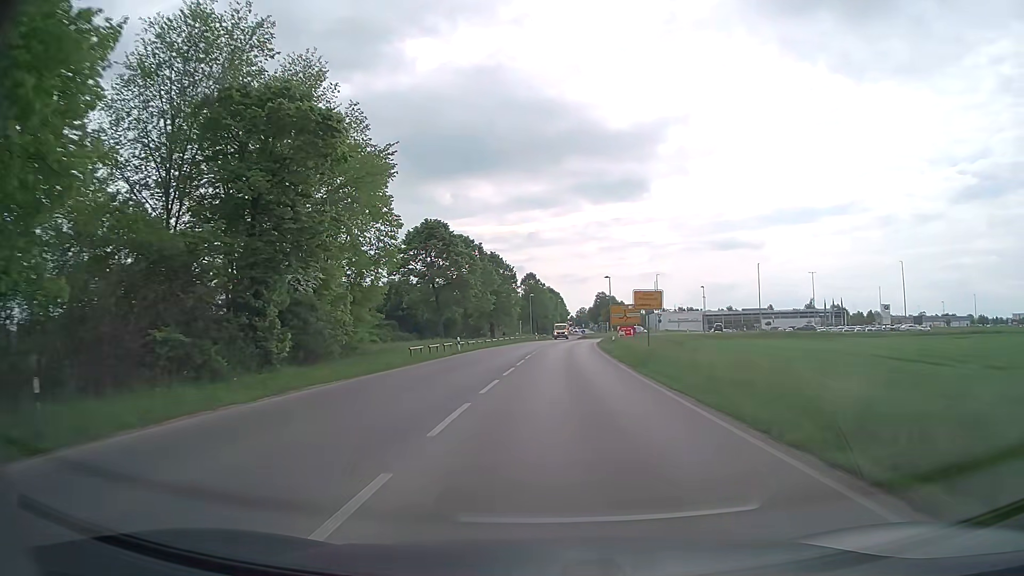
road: secondary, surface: asphalt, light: Day
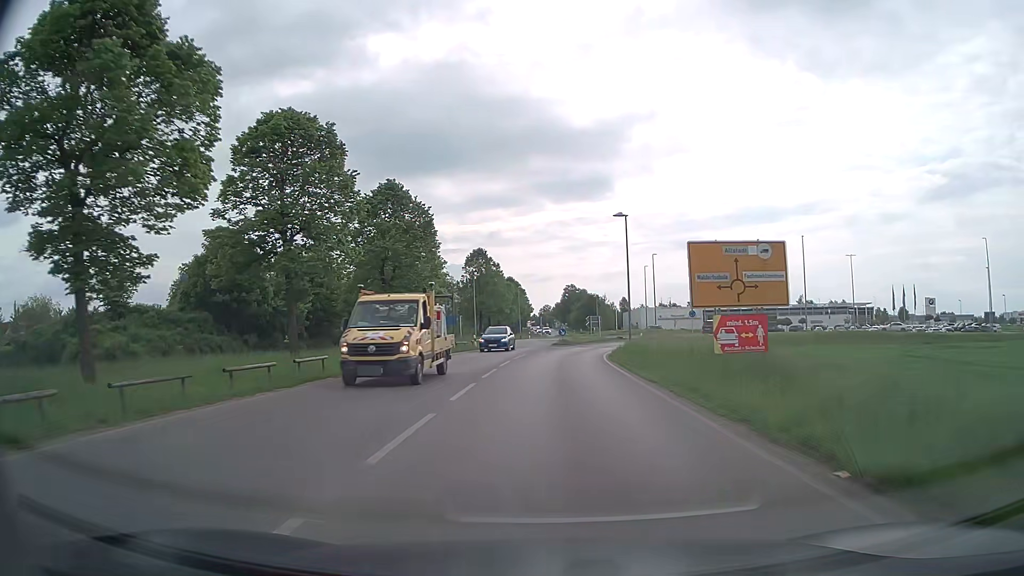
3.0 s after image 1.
(+1.1, +43.3) m; +3°
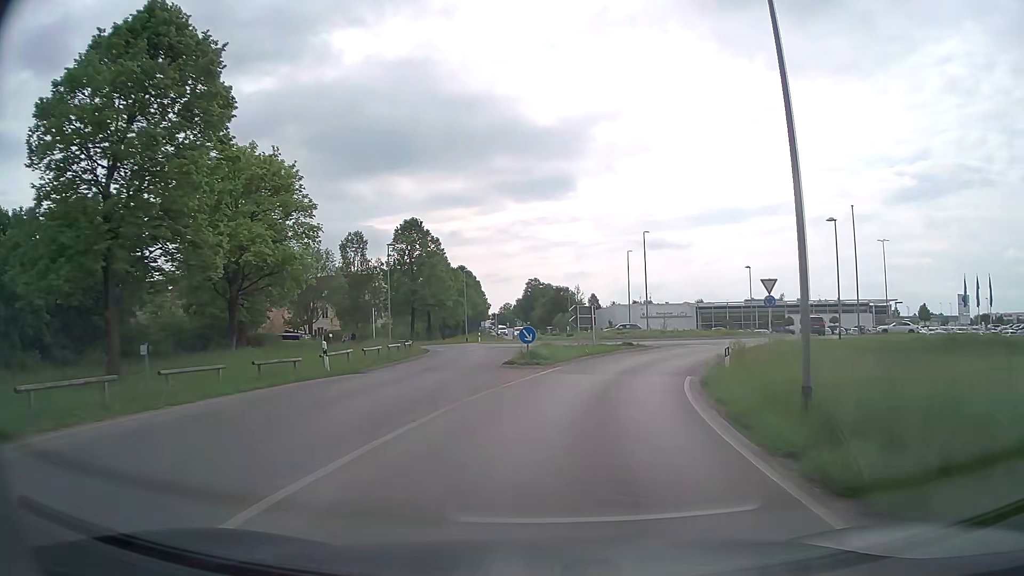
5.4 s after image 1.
(+0.5, +28.1) m; +3°
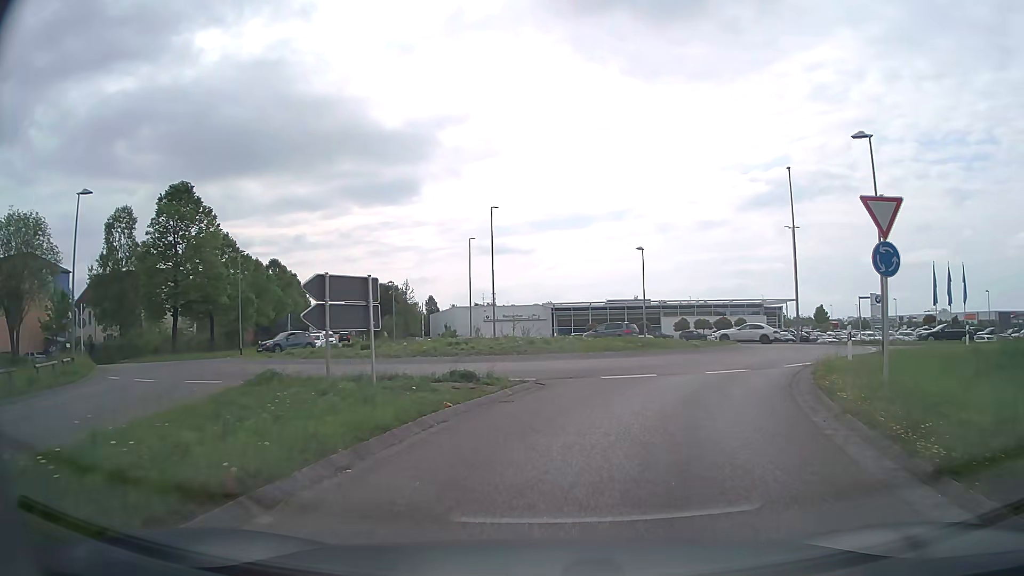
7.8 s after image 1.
(+2.4, +21.8) m; +13°
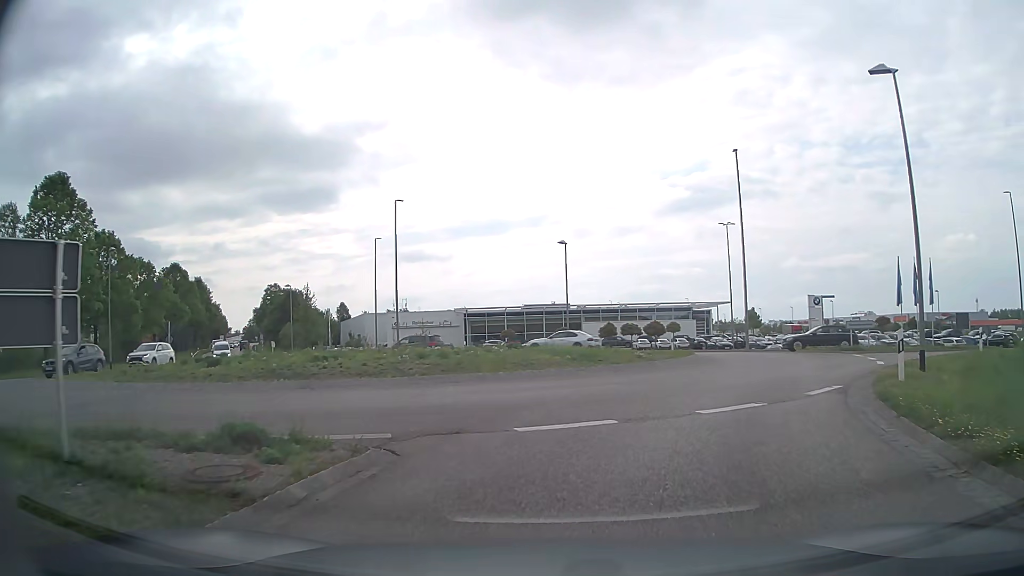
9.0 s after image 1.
(+0.4, +7.2) m; +7°
